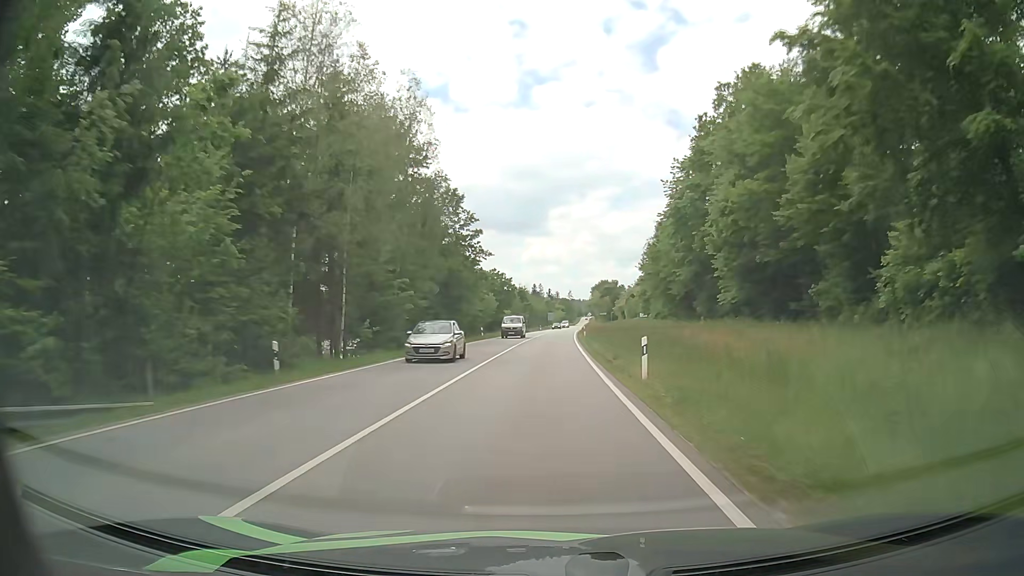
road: secondary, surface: asphalt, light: Day
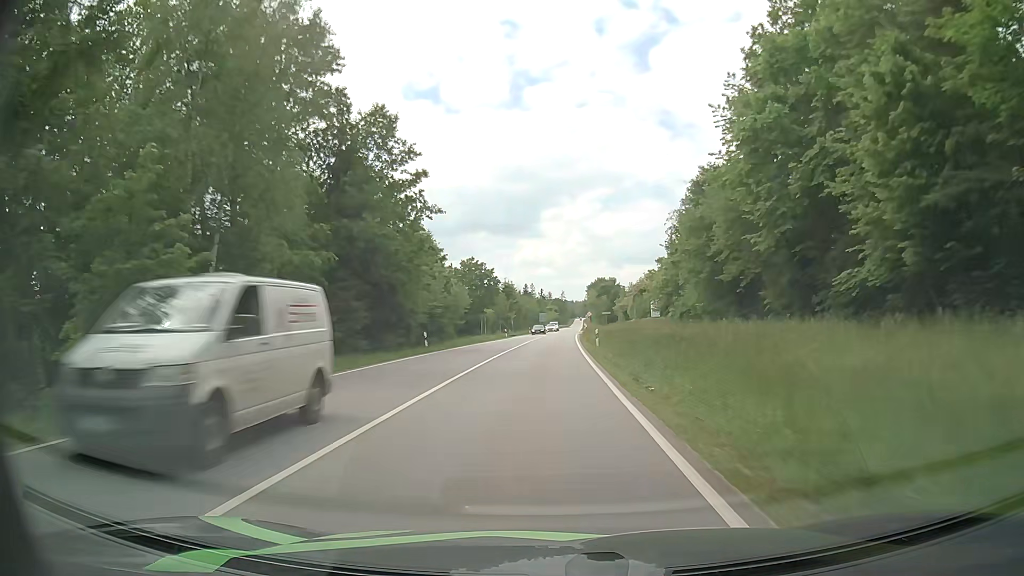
(+0.3, +24.1) m; +1°
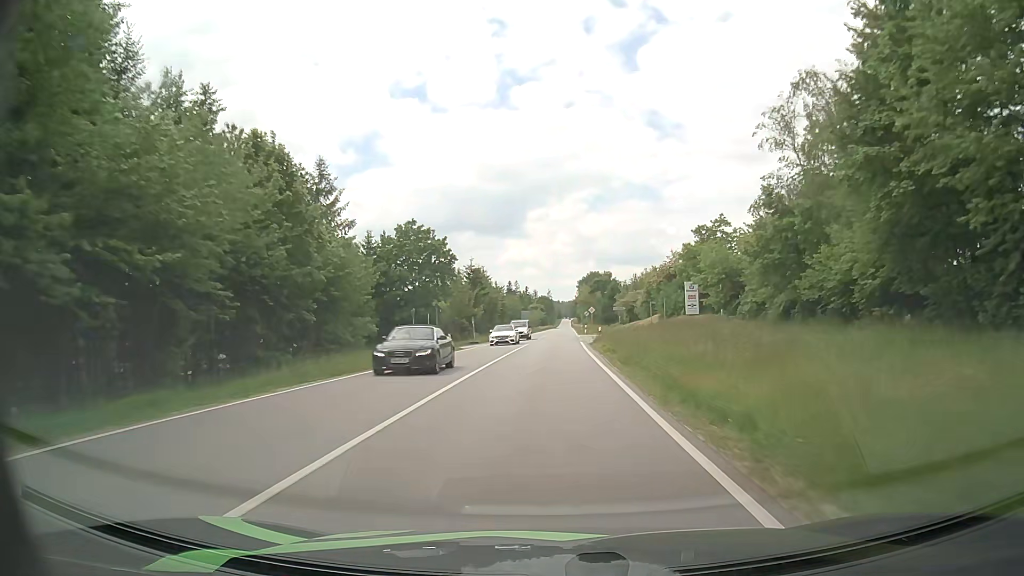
(+0.1, +36.5) m; 0°
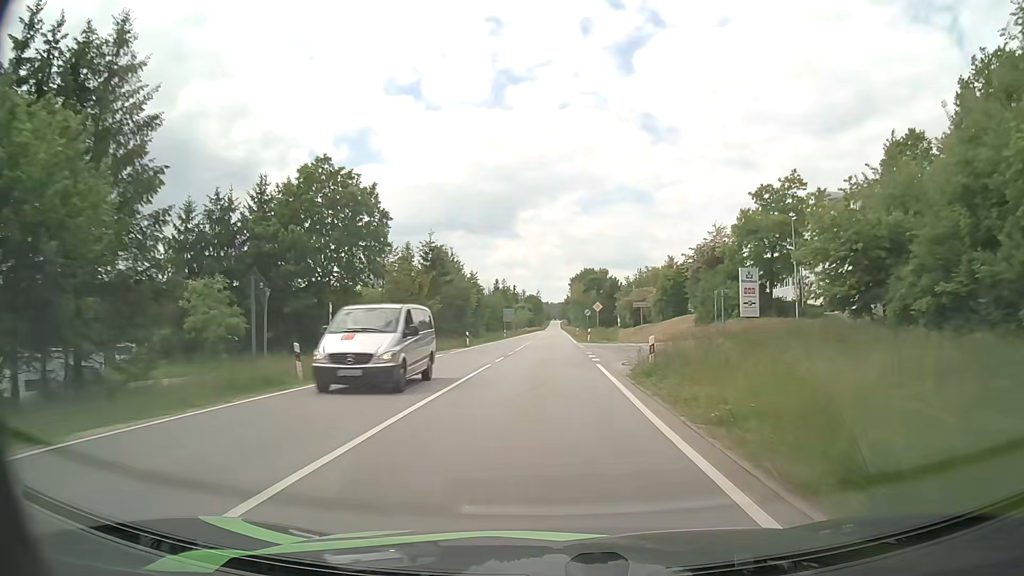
(+0.4, +24.5) m; +1°
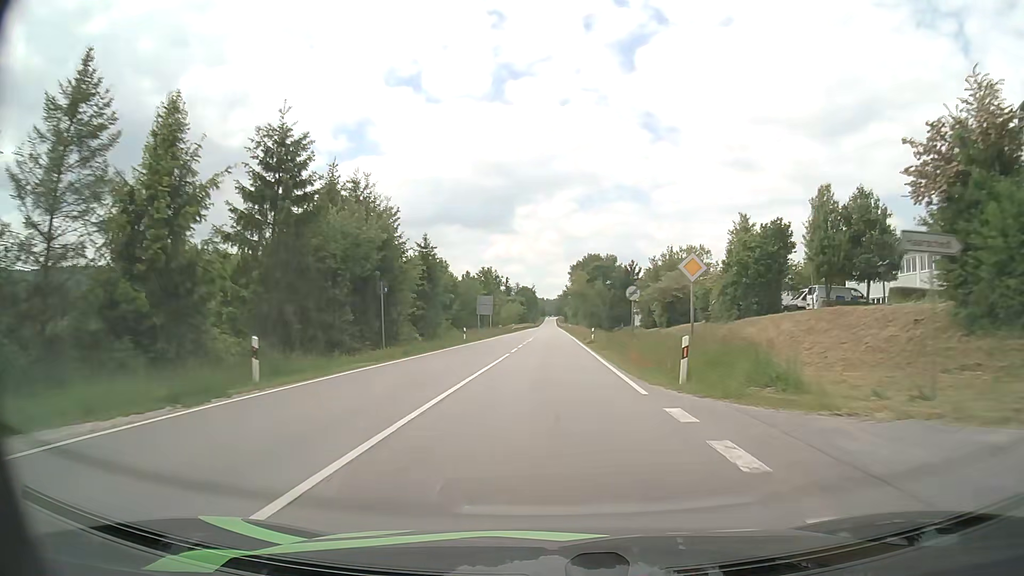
(+0.4, +36.9) m; +1°
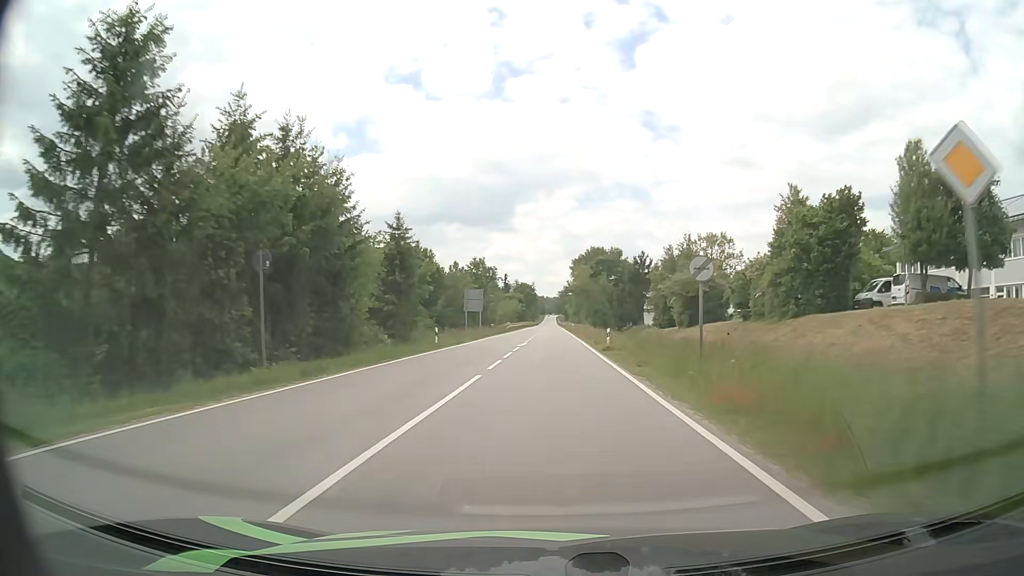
(0.0, +12.3) m; 0°
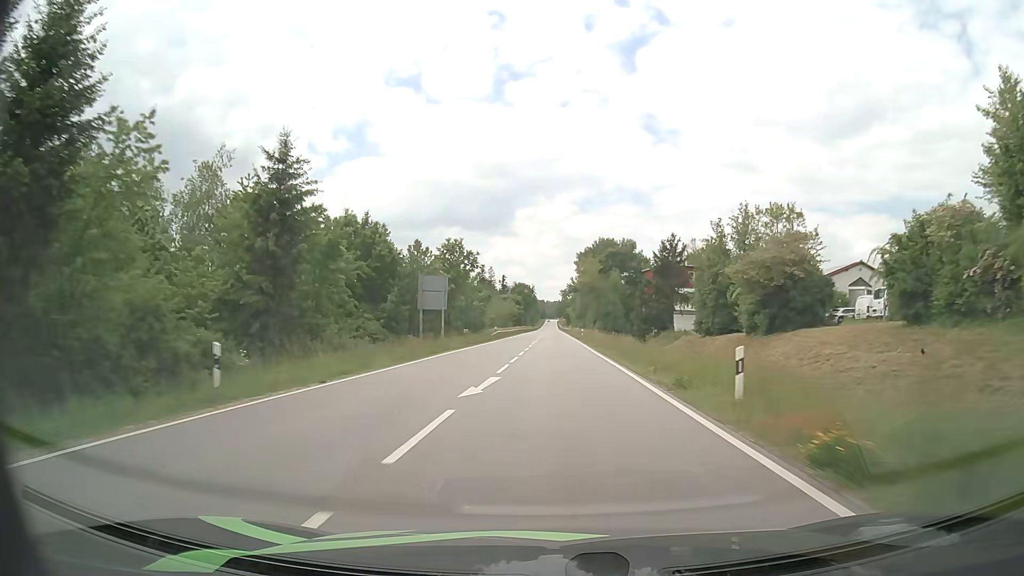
(0.0, +24.7) m; 0°
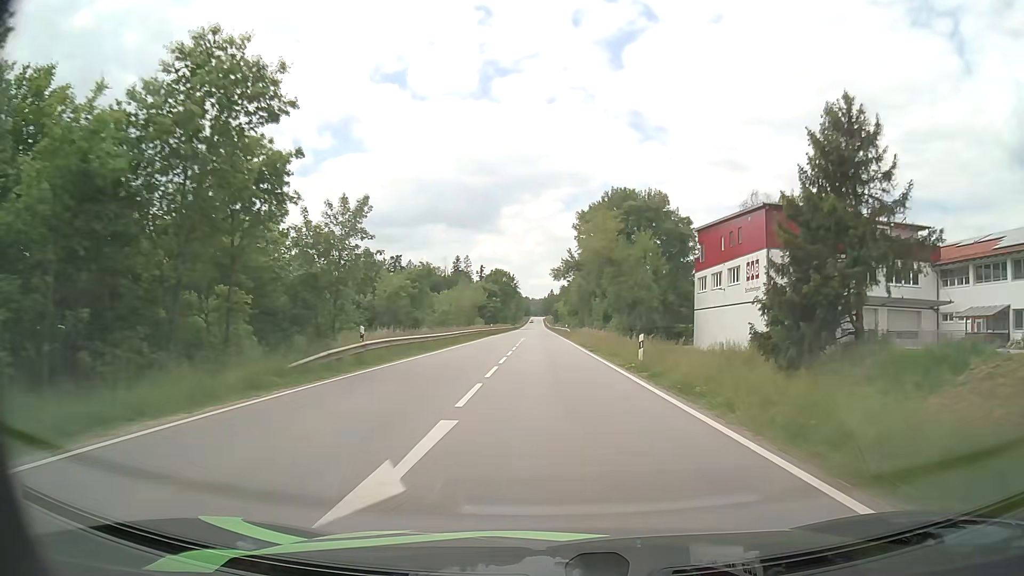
(+0.2, +49.7) m; +1°
(0, +10) (0, +20) (0, +30) (0, +40) (0, +50) (0, +60) (0, +70) (-1, +80) (-1, +90) (-1, +100) m
